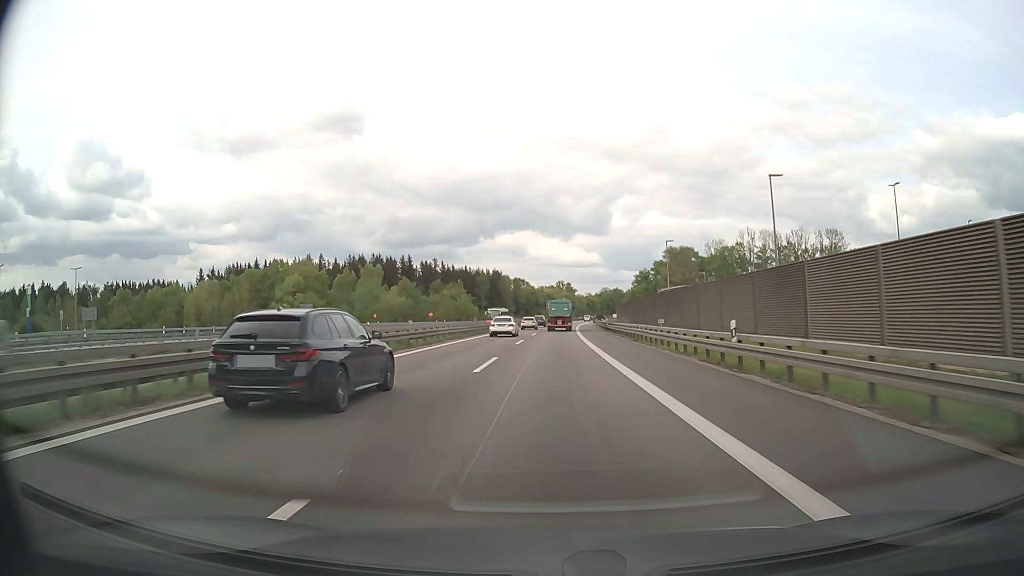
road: motorway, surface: asphalt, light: Day
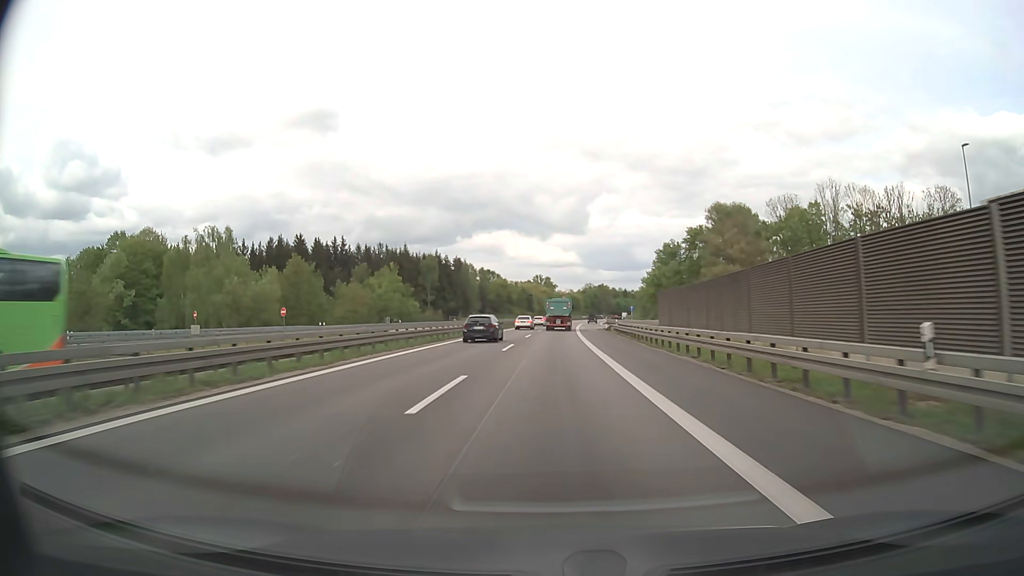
(+1.0, +61.6) m; +2°
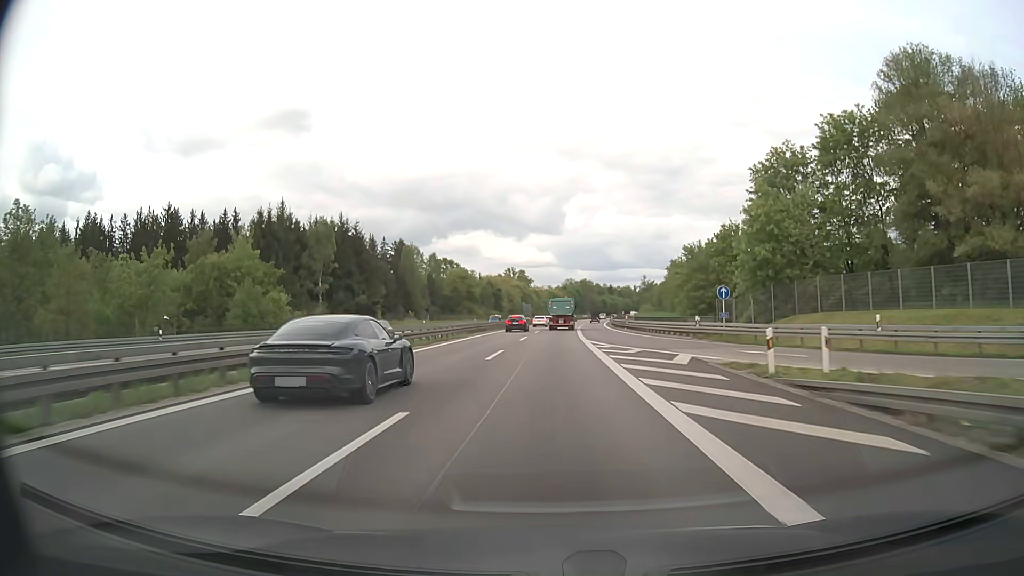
(+1.1, +60.4) m; +2°
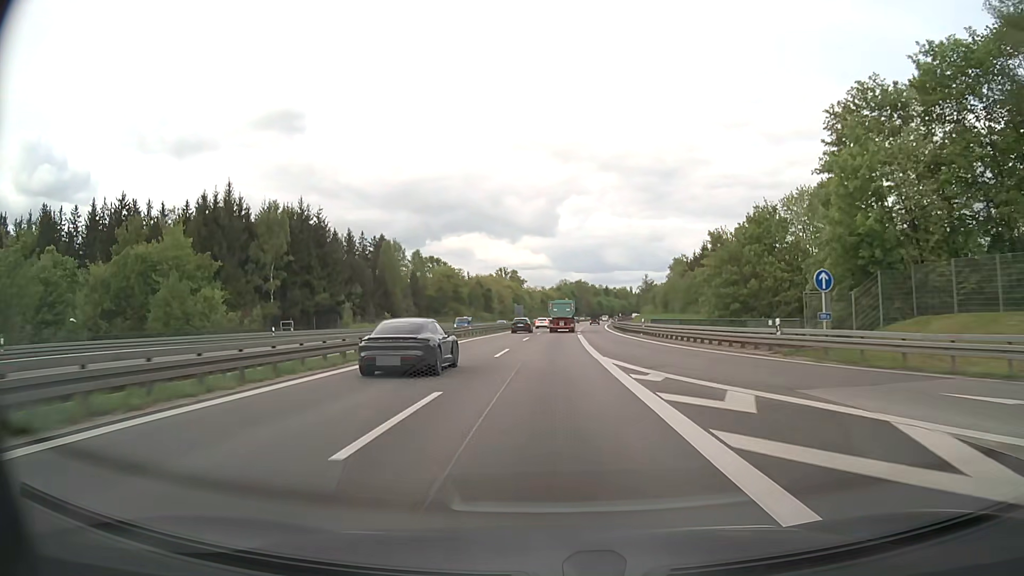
(+0.1, +14.9) m; 0°
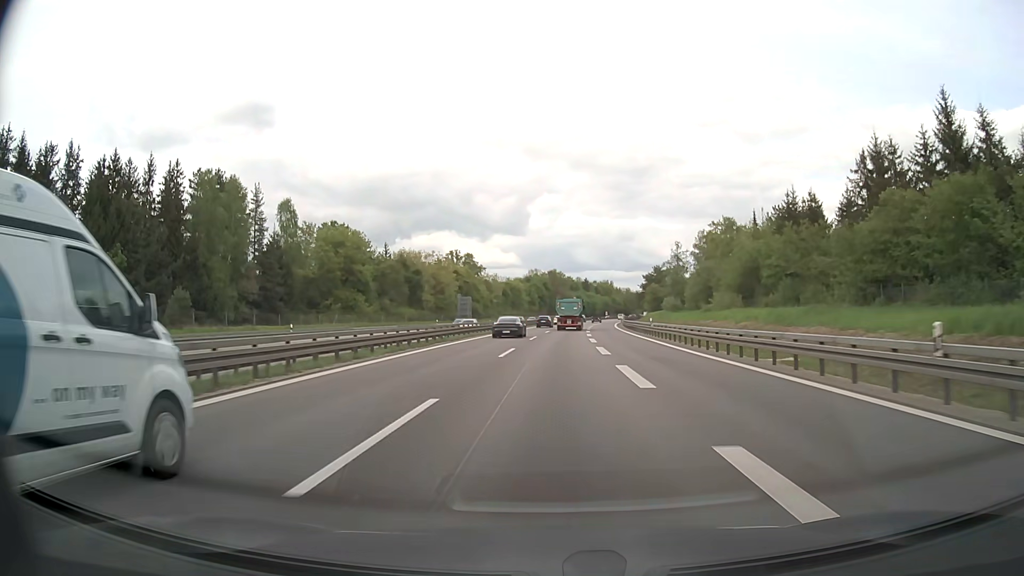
(+1.6, +73.8) m; +3°
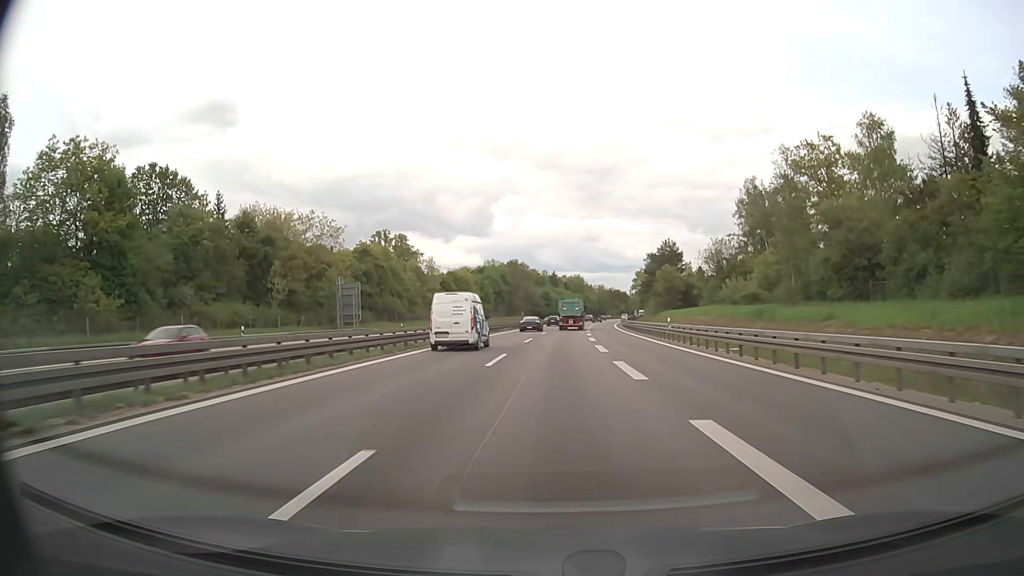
(+1.5, +58.6) m; +3°
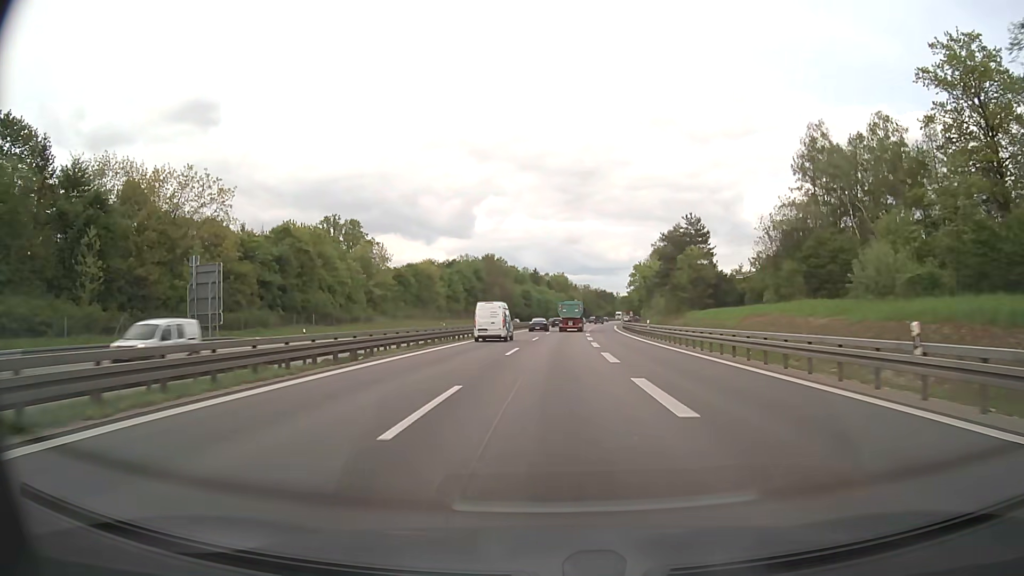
(+0.4, +29.4) m; +1°
